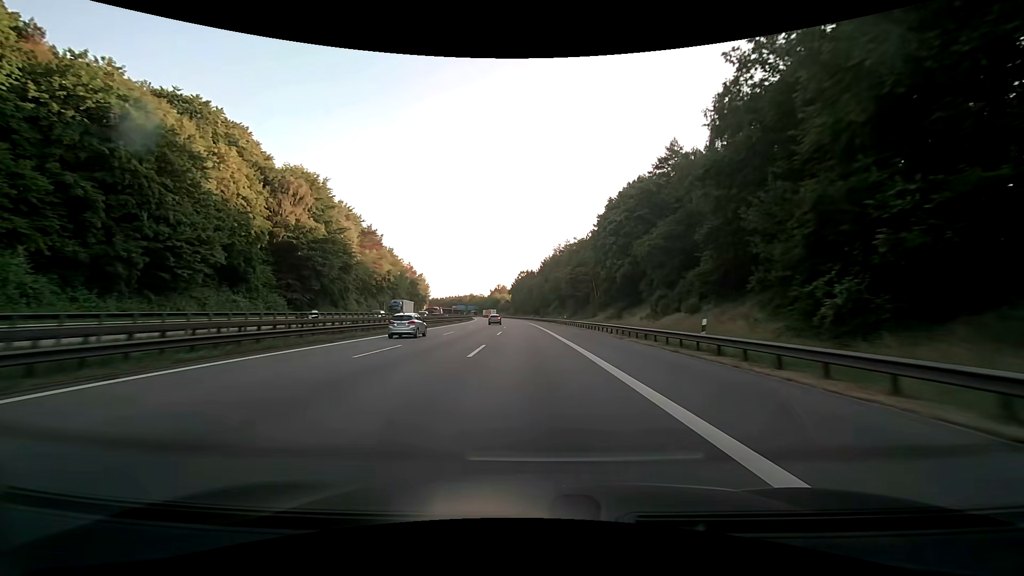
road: motorway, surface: asphalt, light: Day
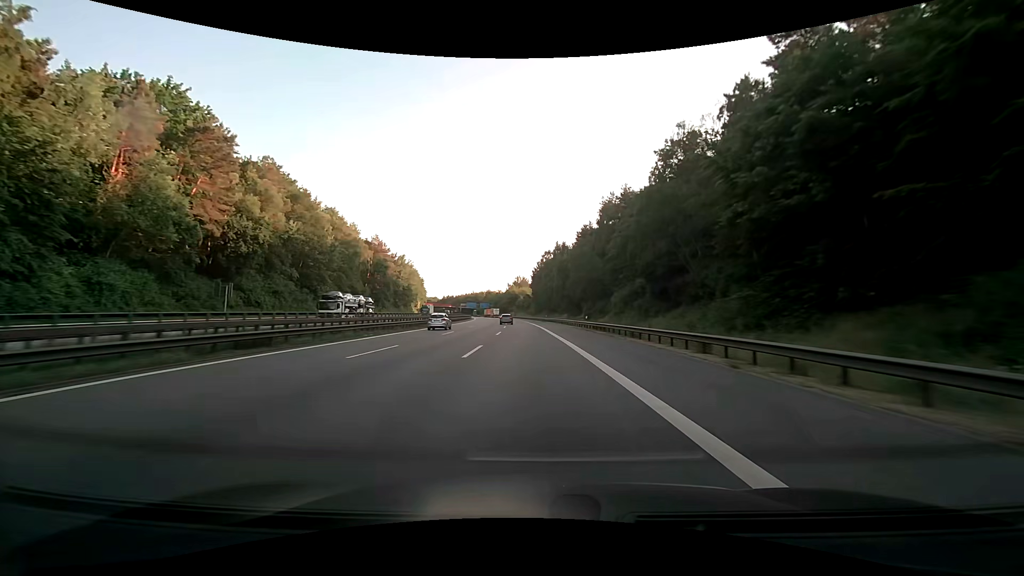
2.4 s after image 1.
(-1.7, +72.8) m; -3°
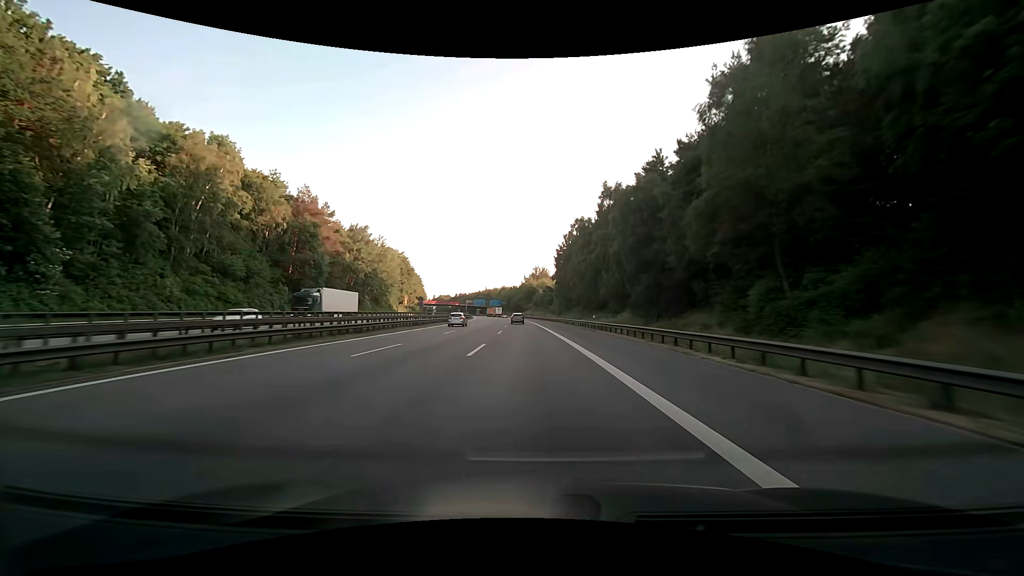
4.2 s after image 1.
(-0.9, +54.1) m; -2°
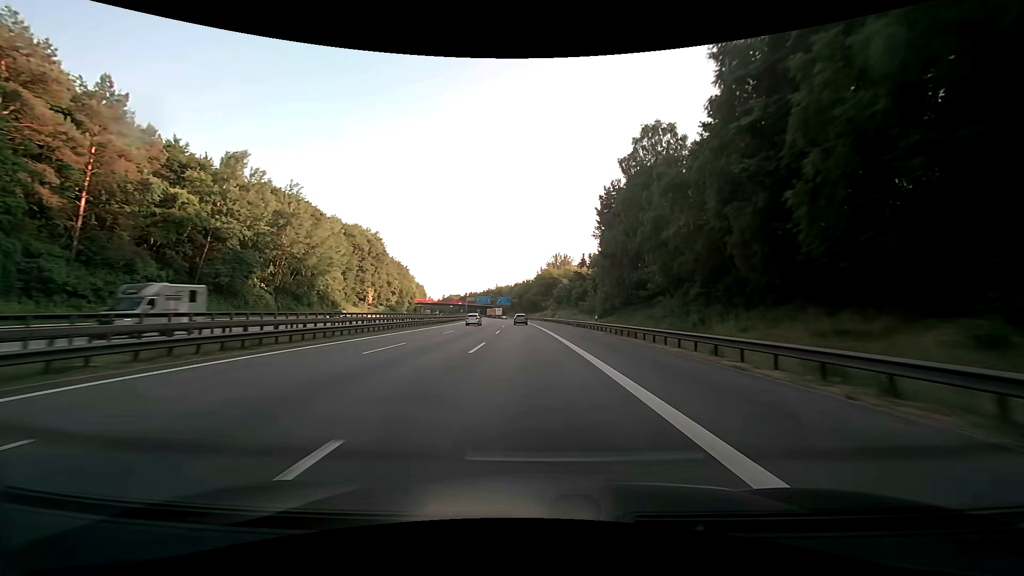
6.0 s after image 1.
(-0.8, +52.8) m; -2°
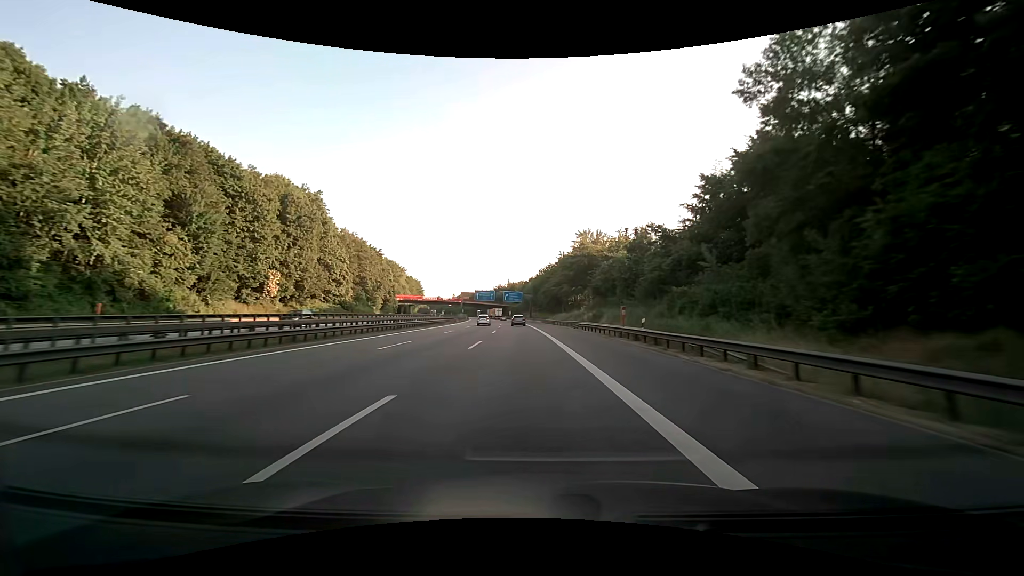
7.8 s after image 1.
(-0.9, +51.3) m; -2°
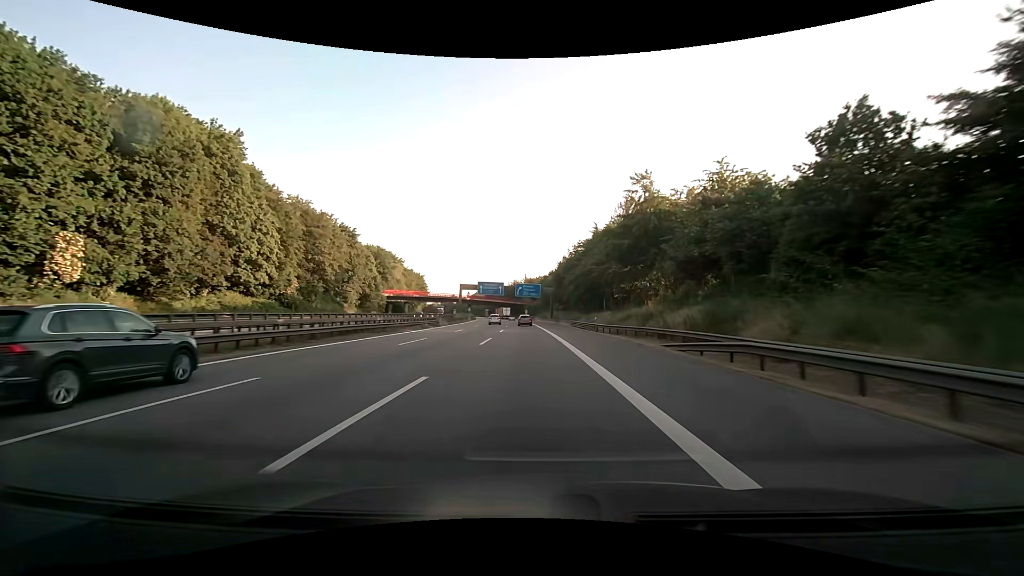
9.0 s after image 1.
(-0.3, +33.7) m; -2°
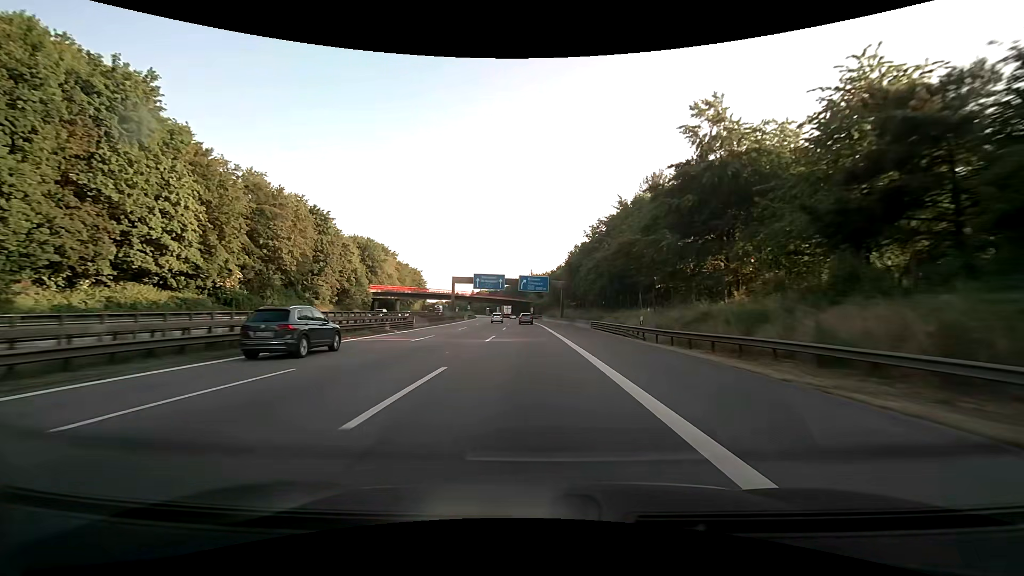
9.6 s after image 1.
(-0.1, +16.7) m; -1°
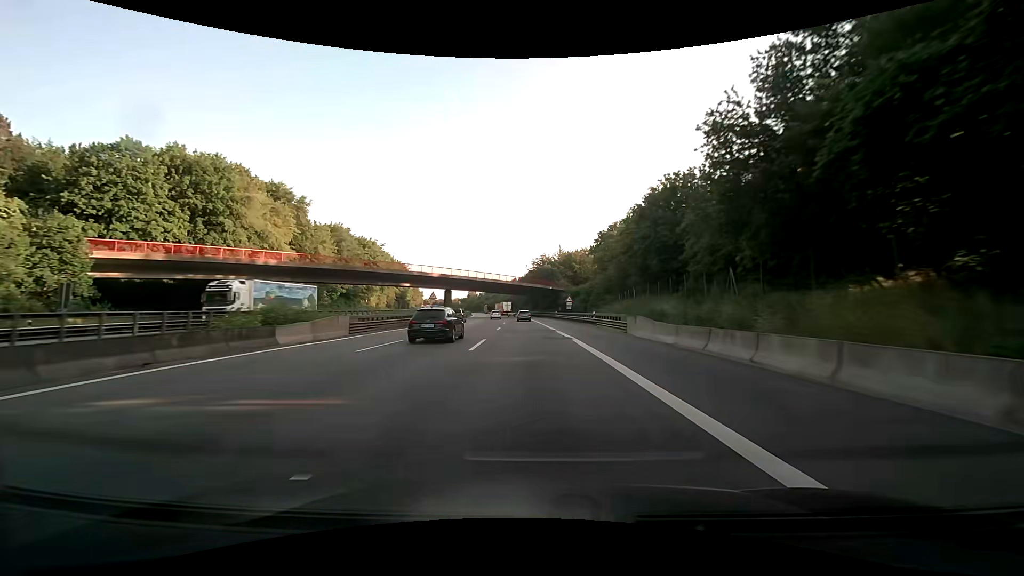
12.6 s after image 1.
(-1.9, +80.2) m; -2°
(0, +10) (0, +20) (0, +30) (-1, +40) (-1, +50) (-1, +60) (-2, +70) (-3, +80) (-3, +90) (-4, +100) m
